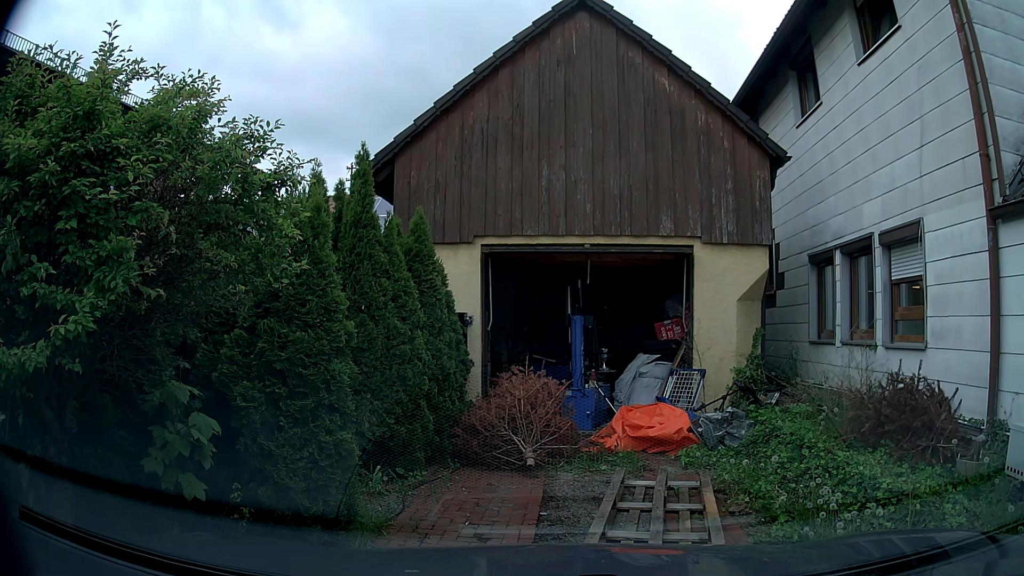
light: Day
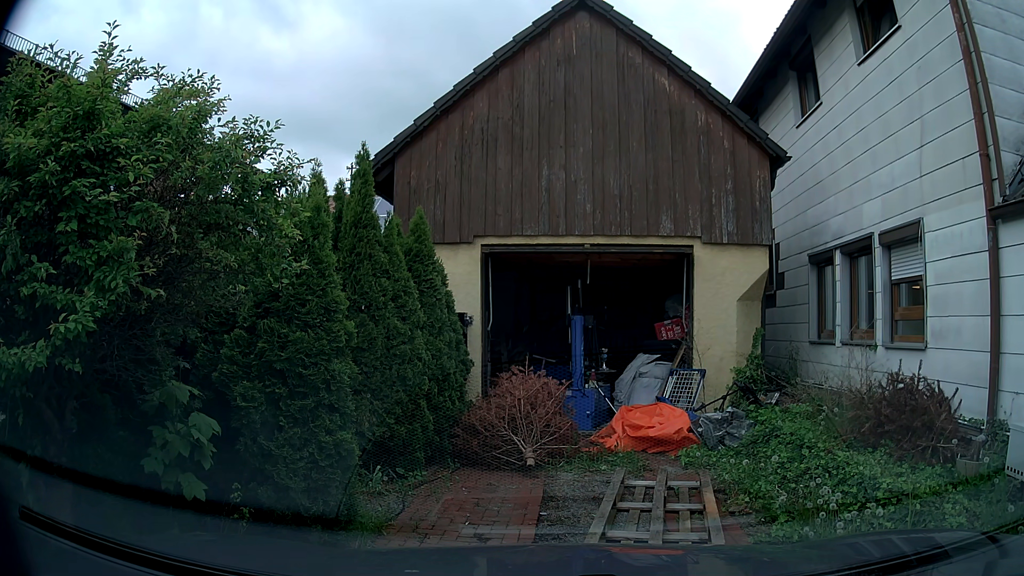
(0.0, 0.0) m; 0°
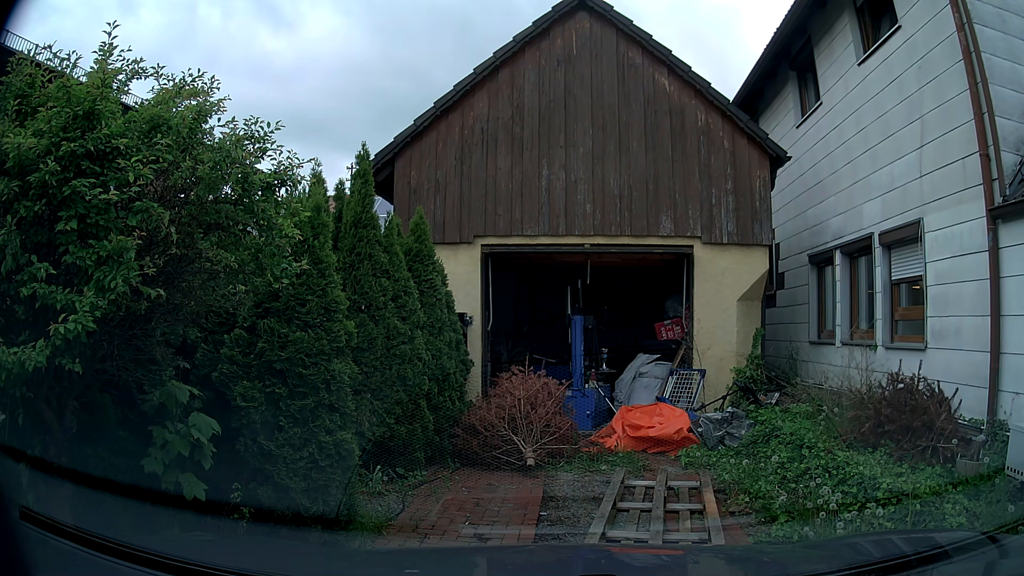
(0.0, 0.0) m; 0°
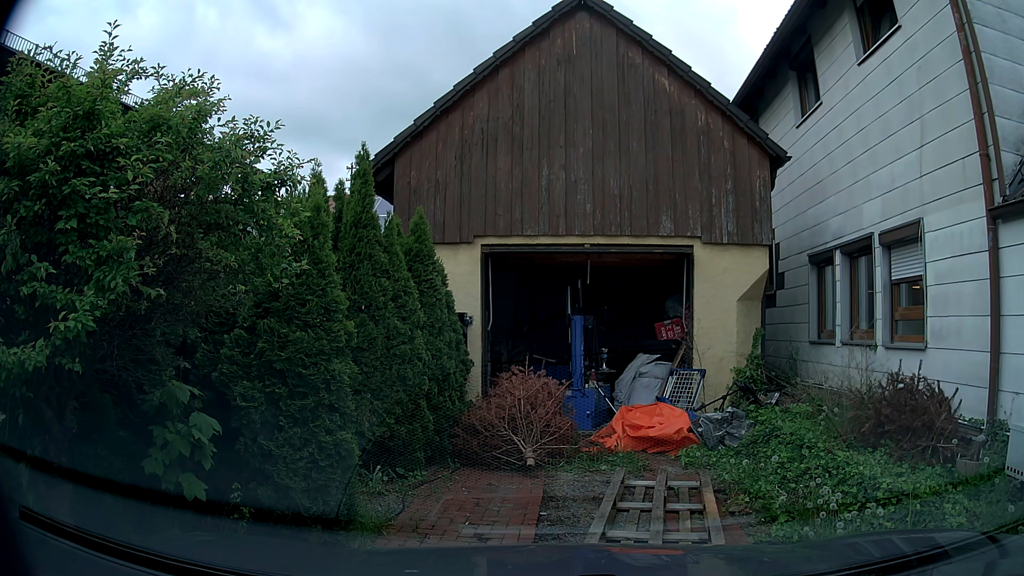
(0.0, 0.0) m; 0°
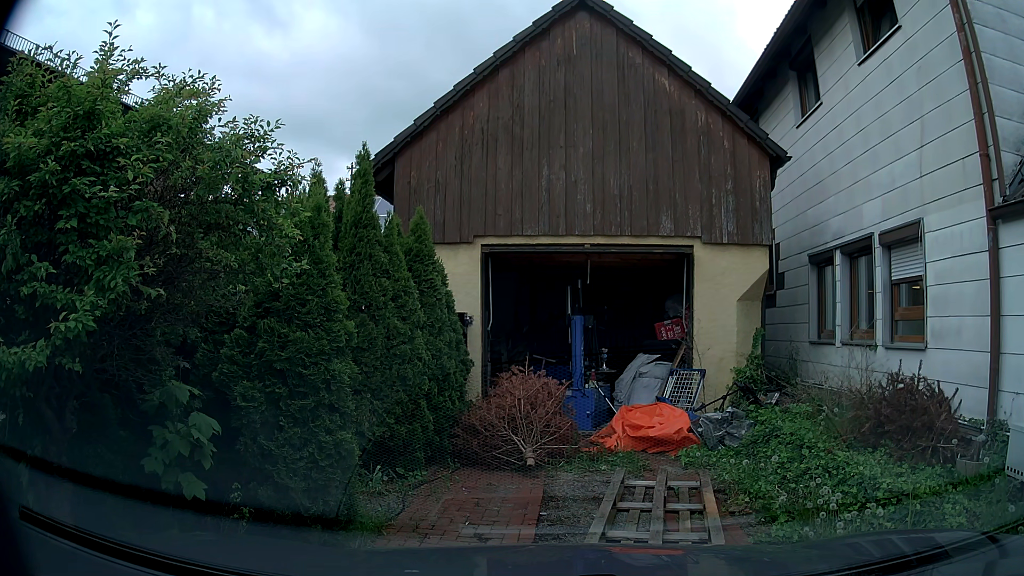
(0.0, 0.0) m; 0°
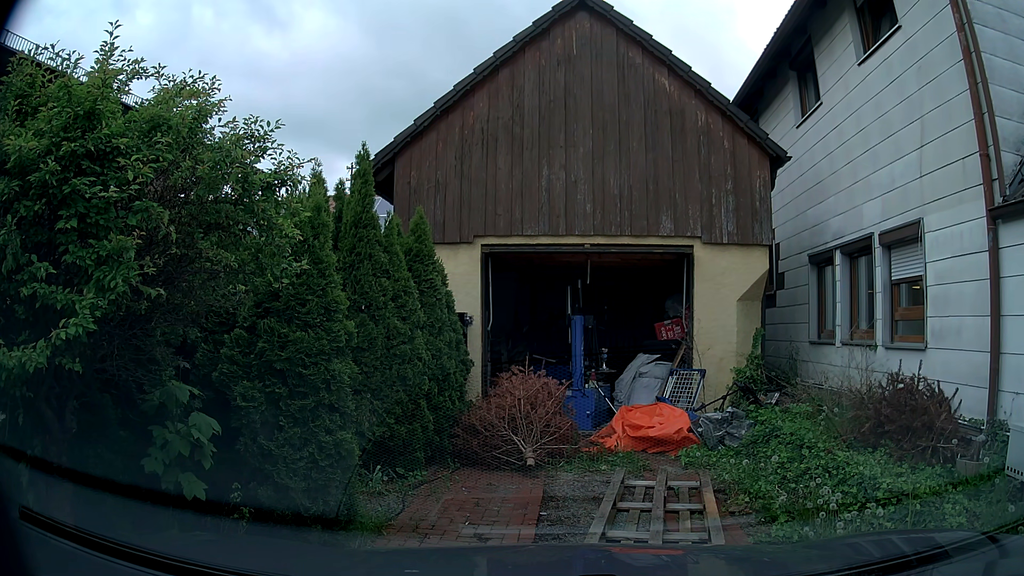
(0.0, 0.0) m; 0°
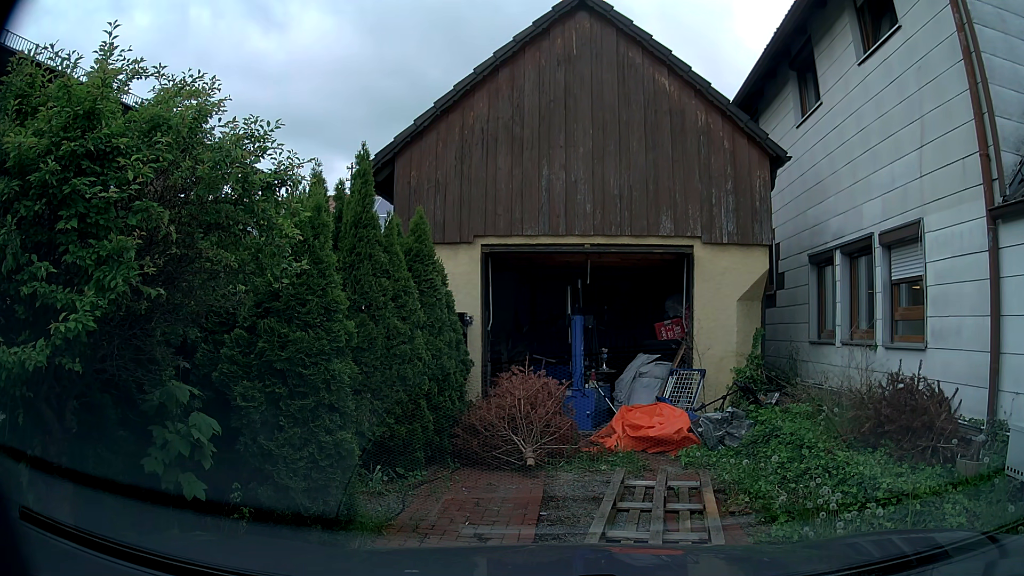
(0.0, 0.0) m; 0°
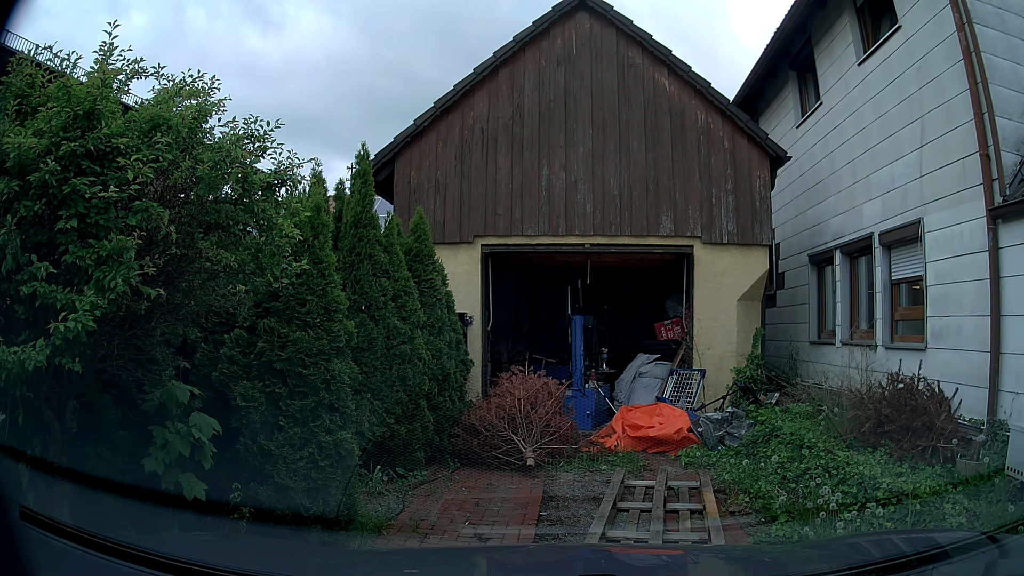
(0.0, 0.0) m; 0°
